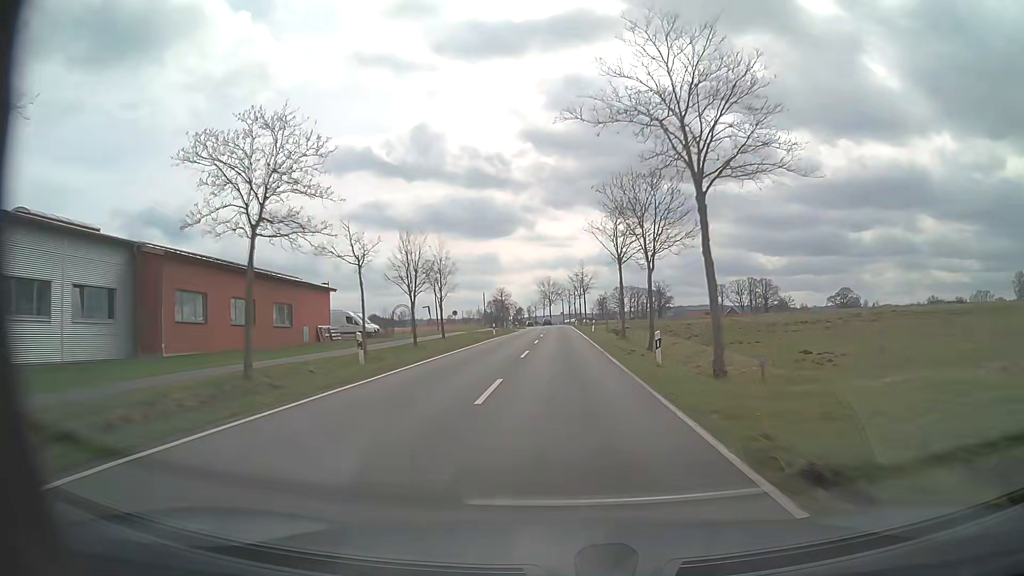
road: tertiary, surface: asphalt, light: Day
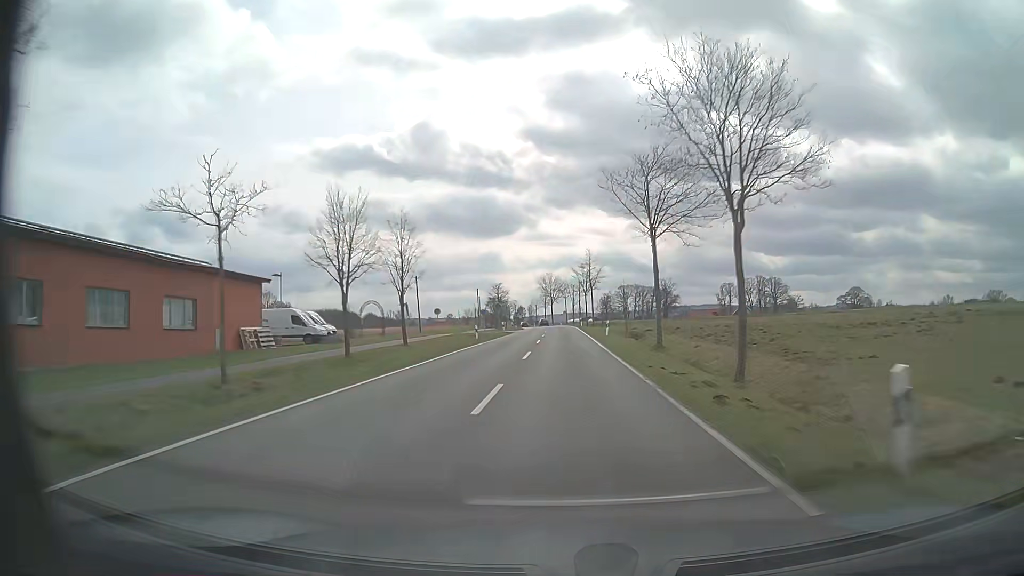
(0.0, +13.3) m; 0°
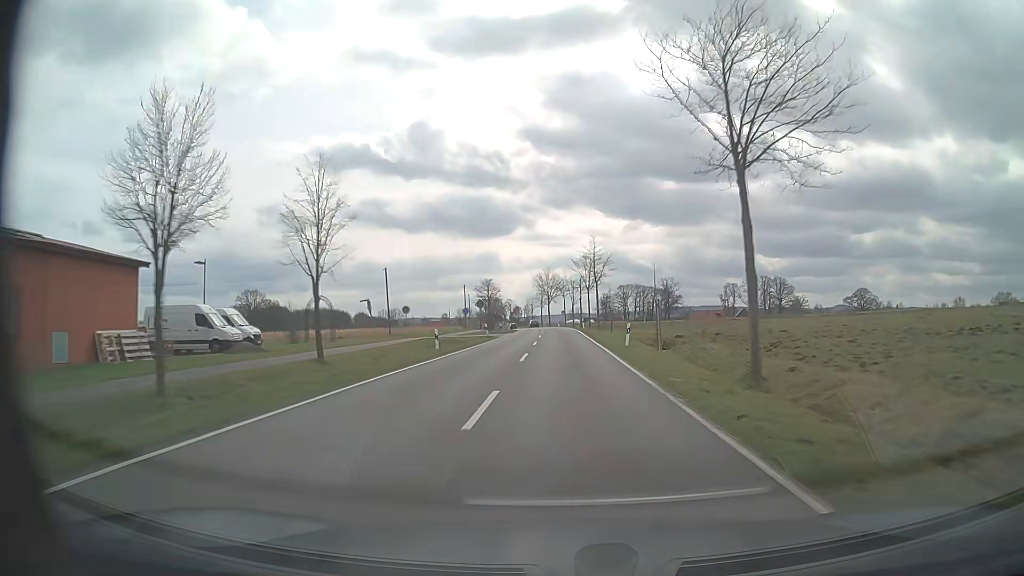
(0.0, +13.3) m; 0°
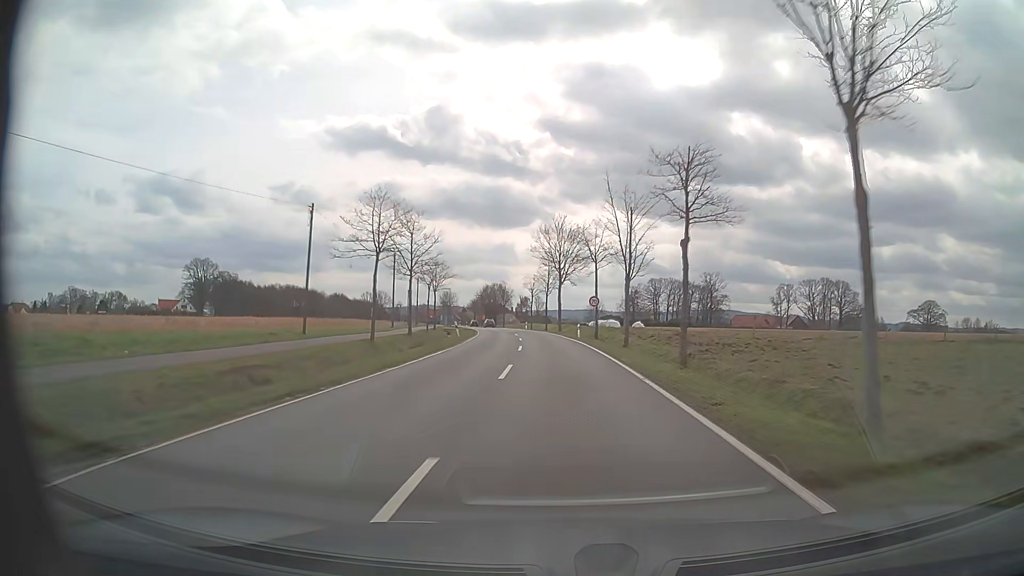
(0.0, +66.1) m; -1°
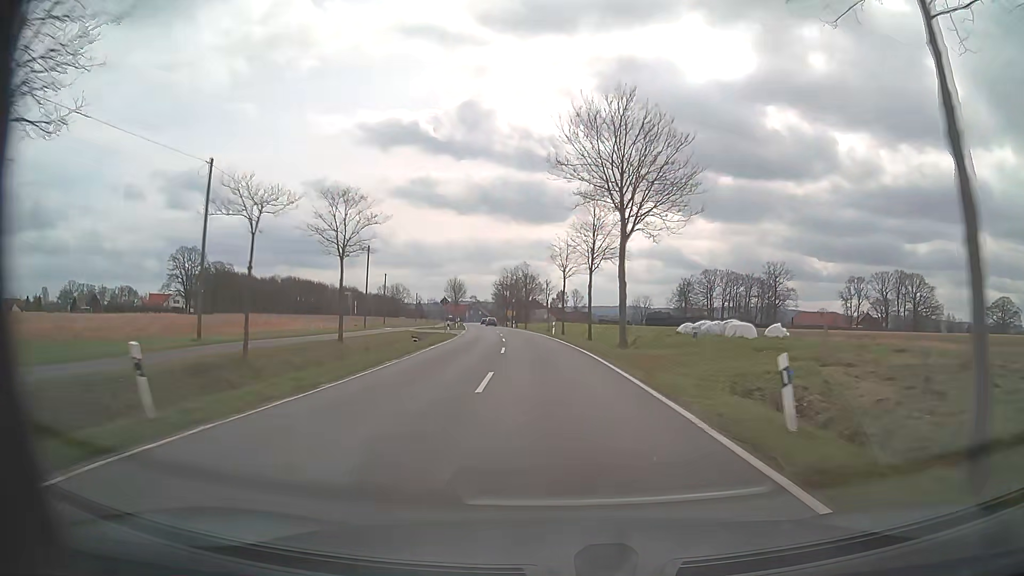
(-0.9, +38.6) m; -3°
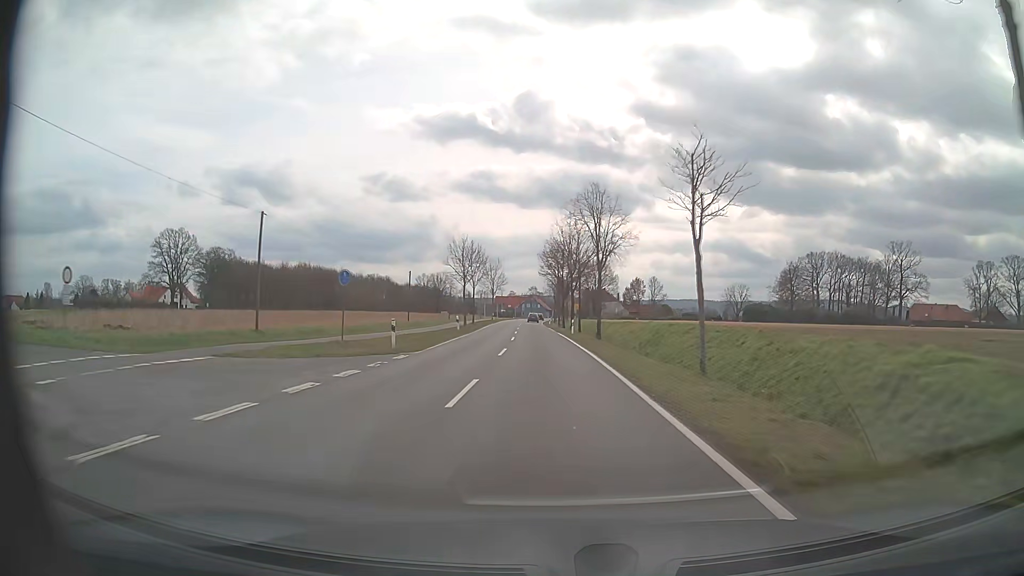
(-2.5, +50.2) m; -6°
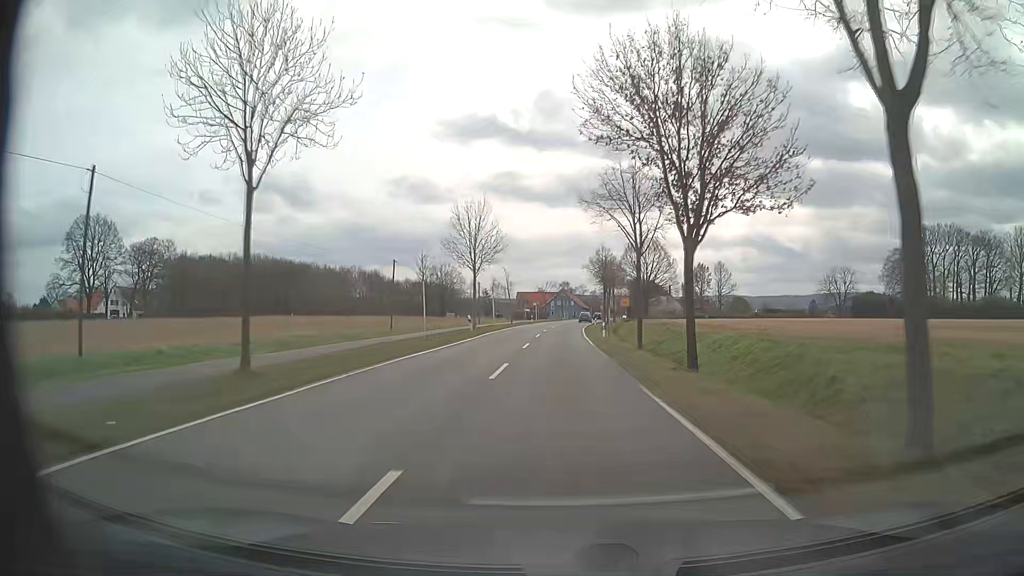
(-1.8, +55.9) m; -3°
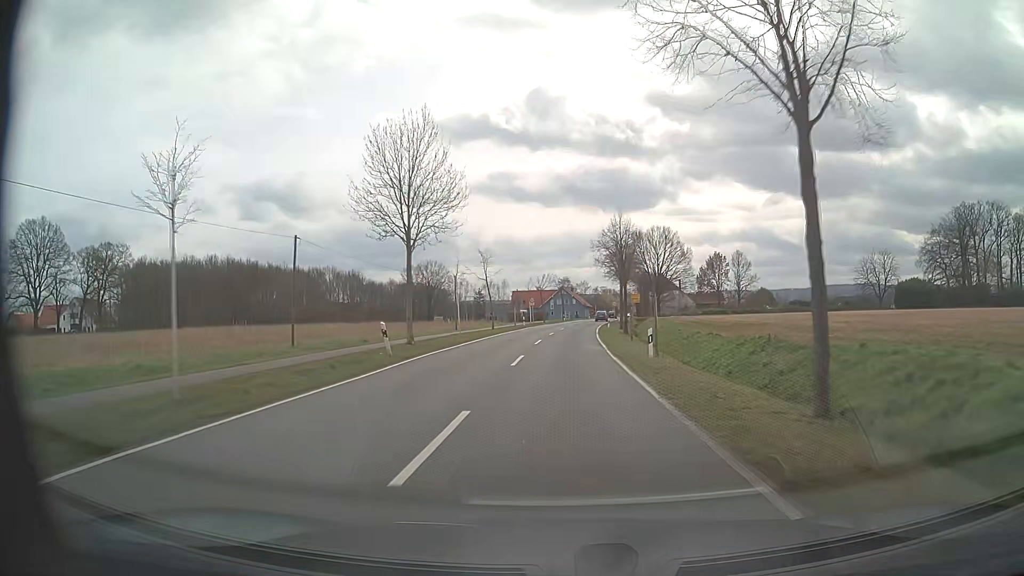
(0.0, +20.4) m; 0°
(0, +10) (0, +20) (0, +30) (+1, +40) (+1, +50) (+2, +60) (+3, +70) (+4, +80) (+5, +90) (+6, +100) m
